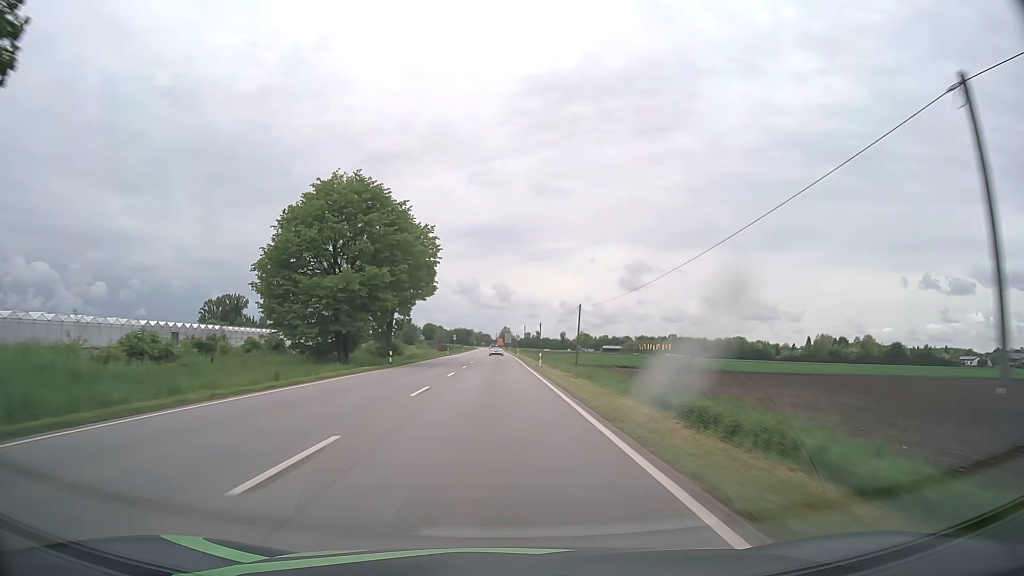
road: primary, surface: asphalt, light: Day
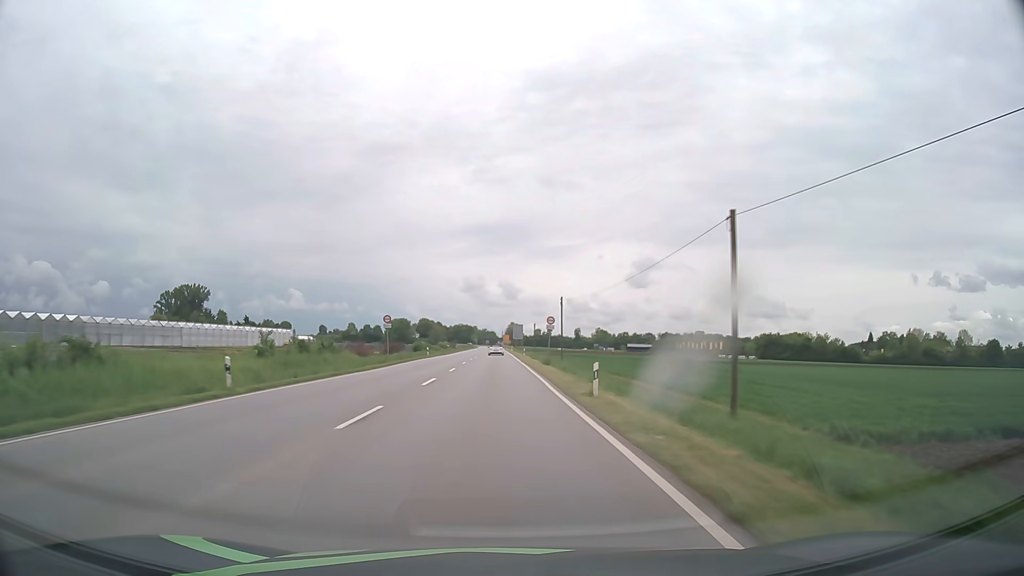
(-0.4, +79.1) m; -1°
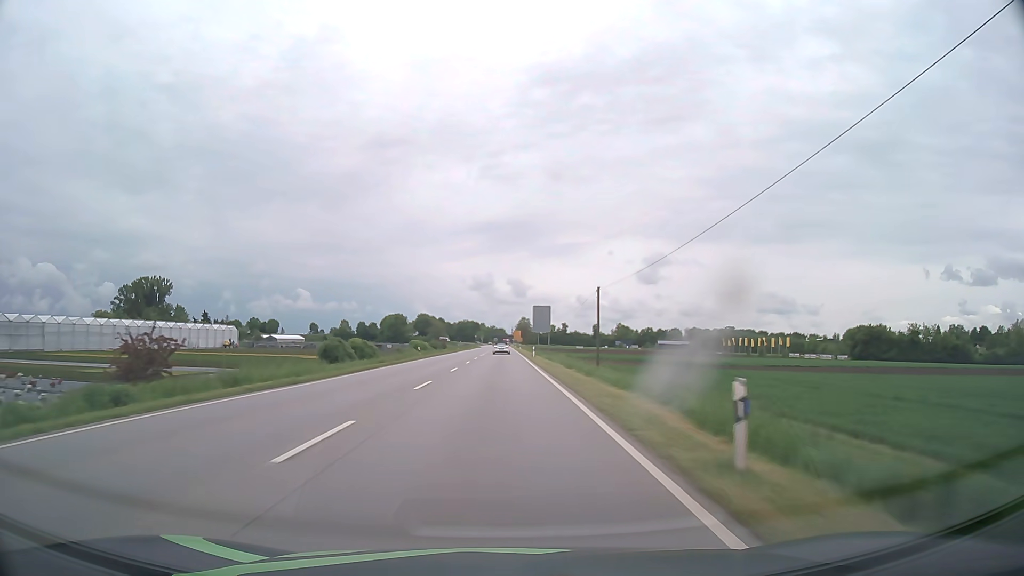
(-0.4, +63.2) m; -1°
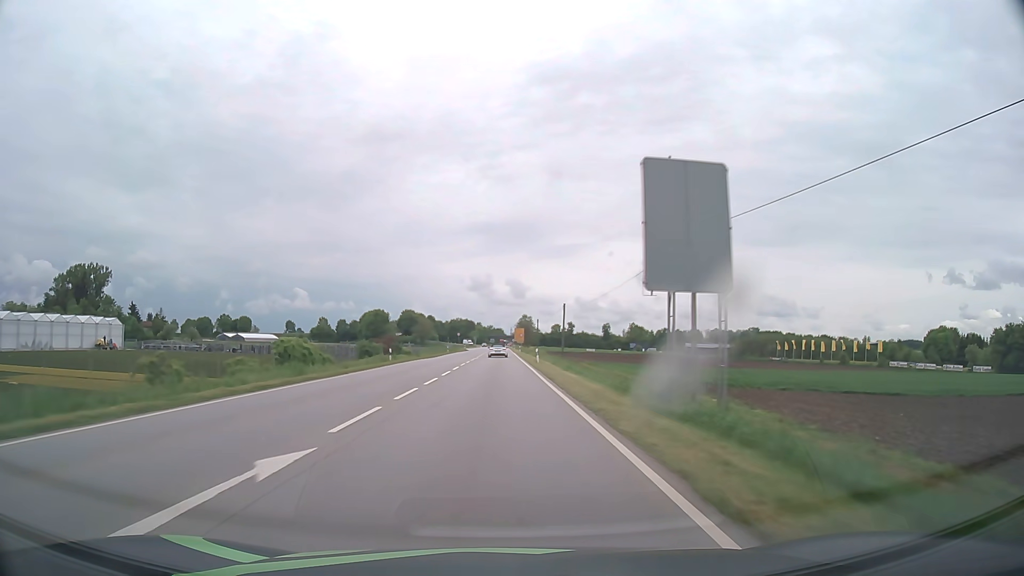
(+0.1, +63.2) m; 0°
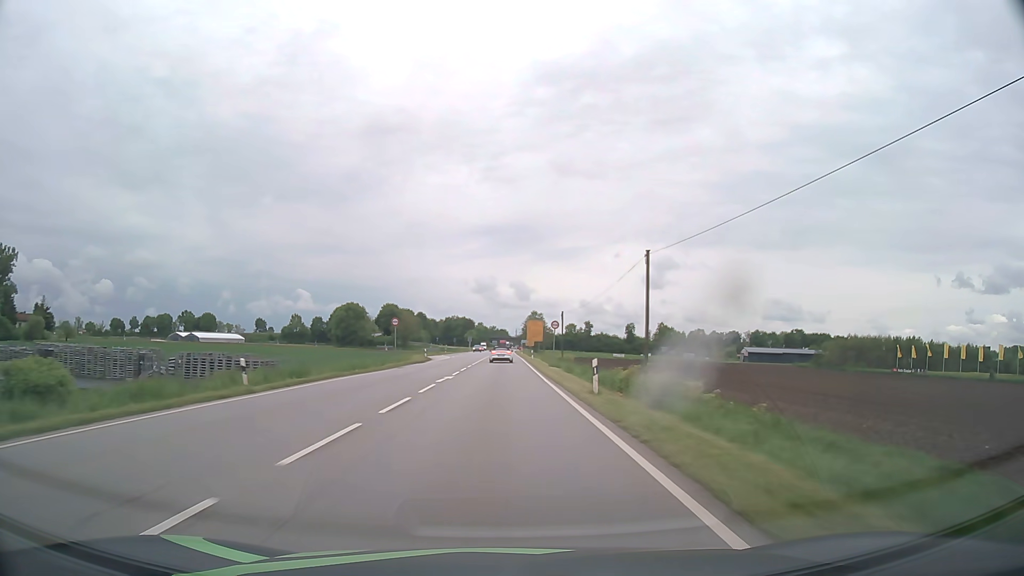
(-0.3, +76.3) m; 0°
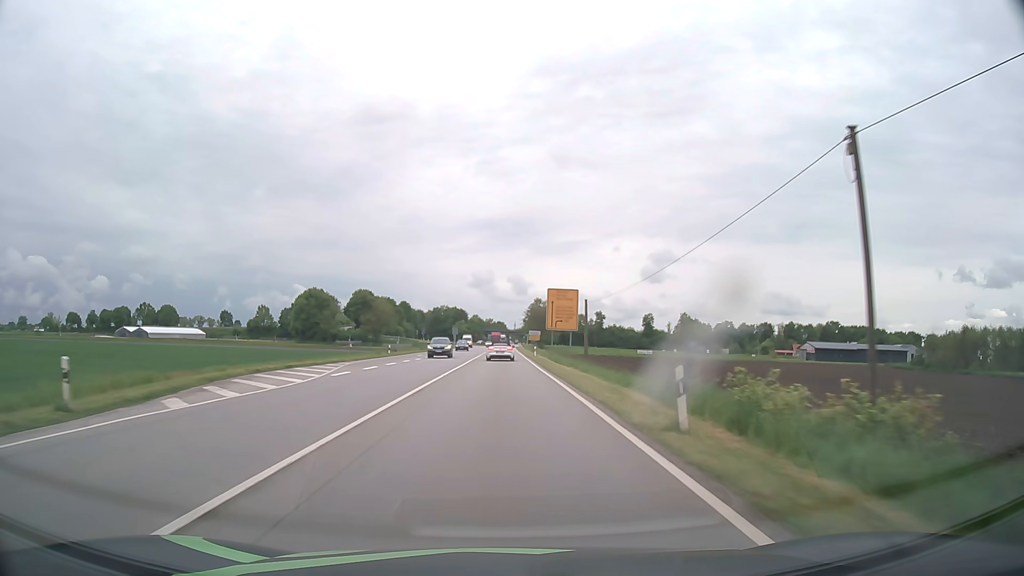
(0.0, +56.5) m; 0°
